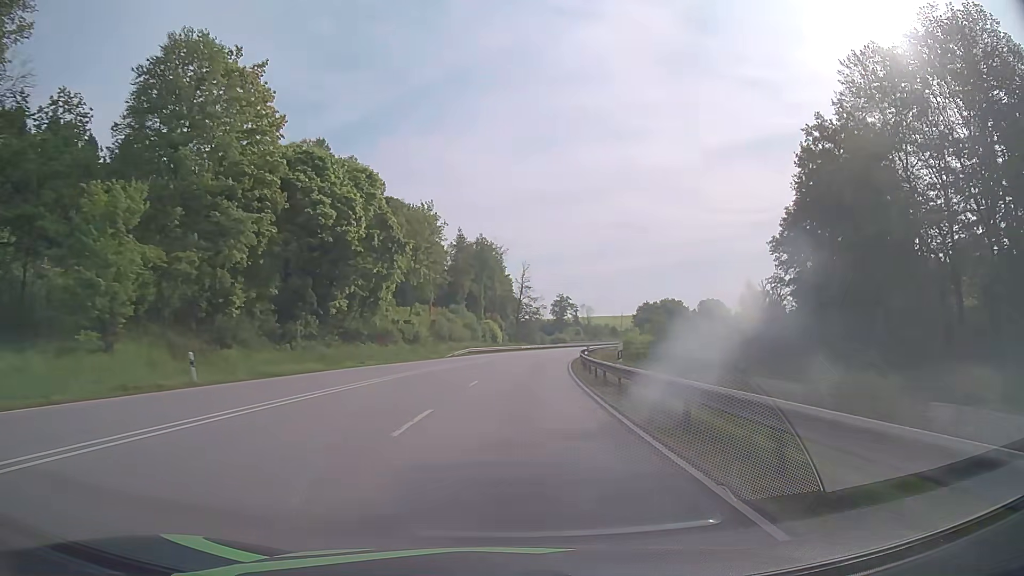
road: primary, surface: asphalt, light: Day
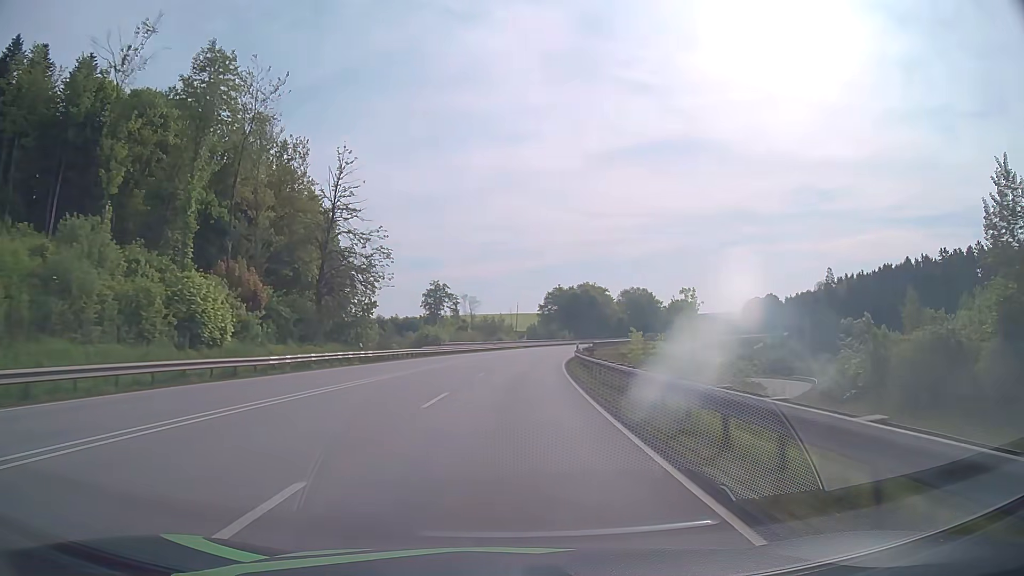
(+7.0, +78.3) m; +10°
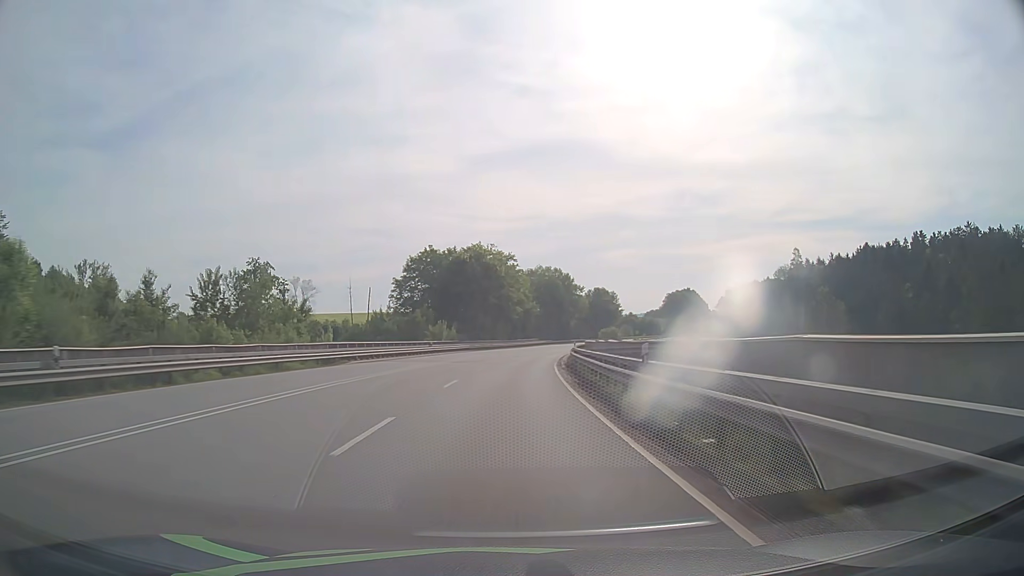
(+6.8, +77.1) m; +11°
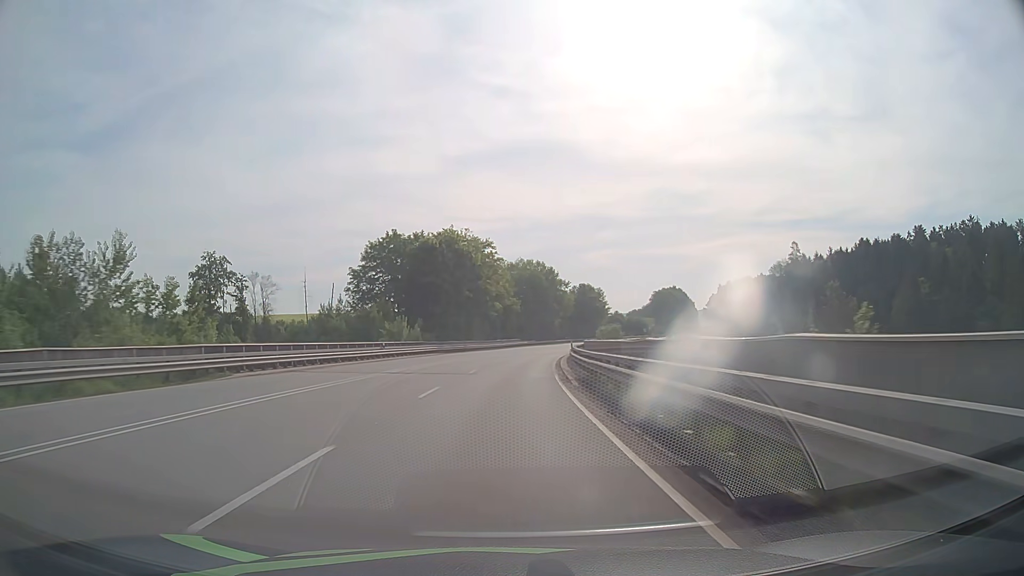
(+0.3, +15.3) m; +2°
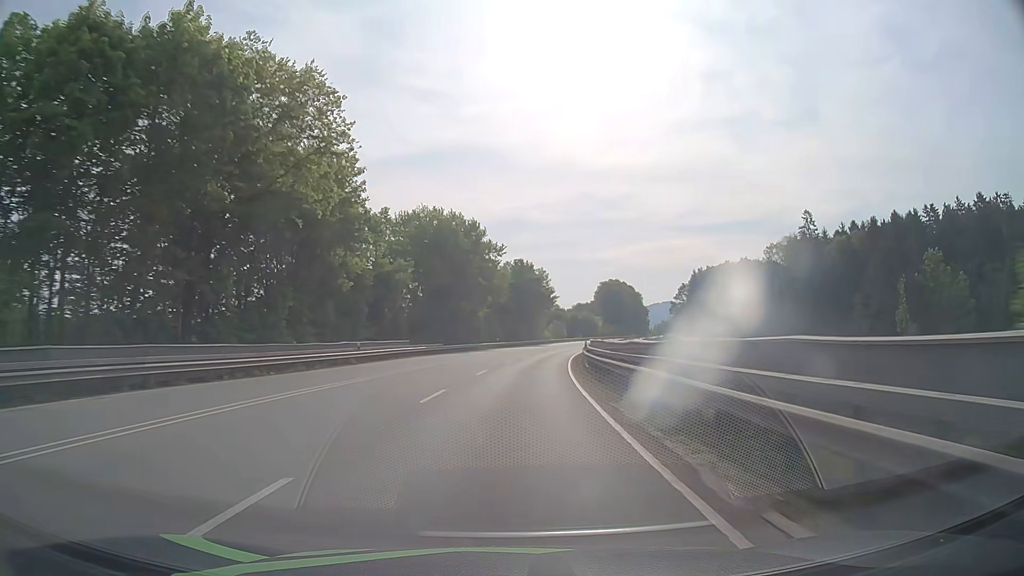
(+3.4, +61.3) m; +7°
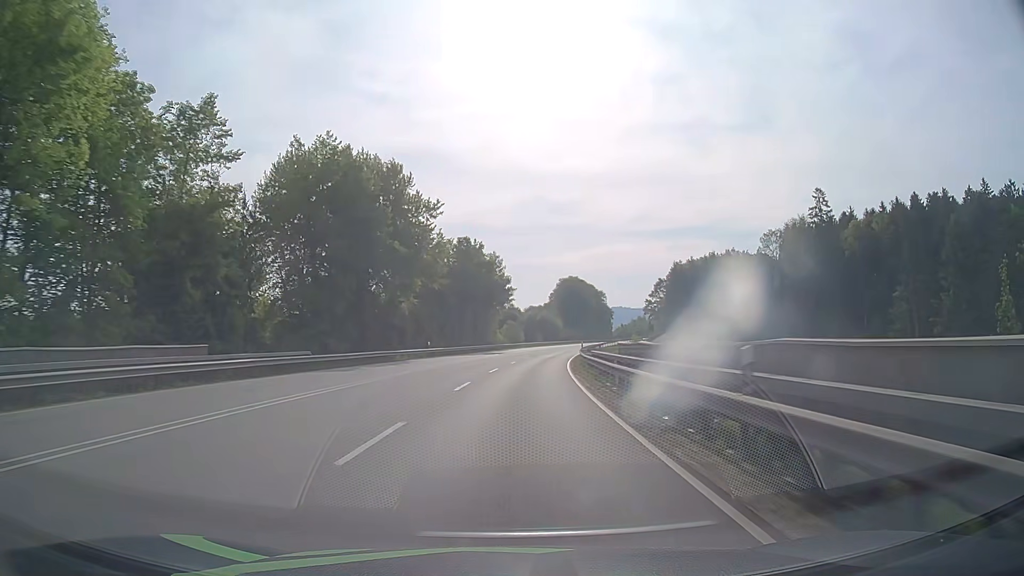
(+1.1, +30.8) m; +4°
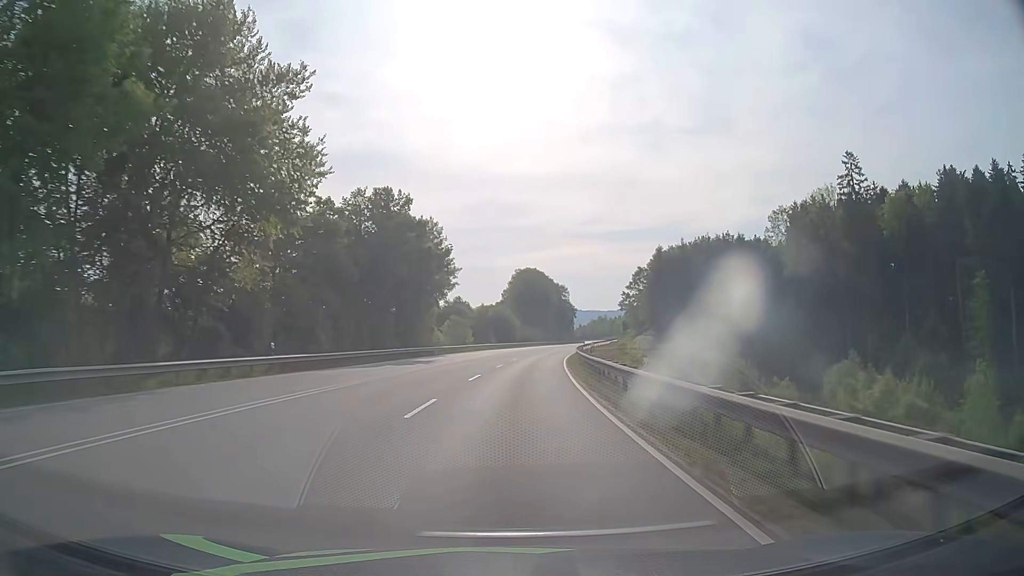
(+1.1, +30.9) m; +4°
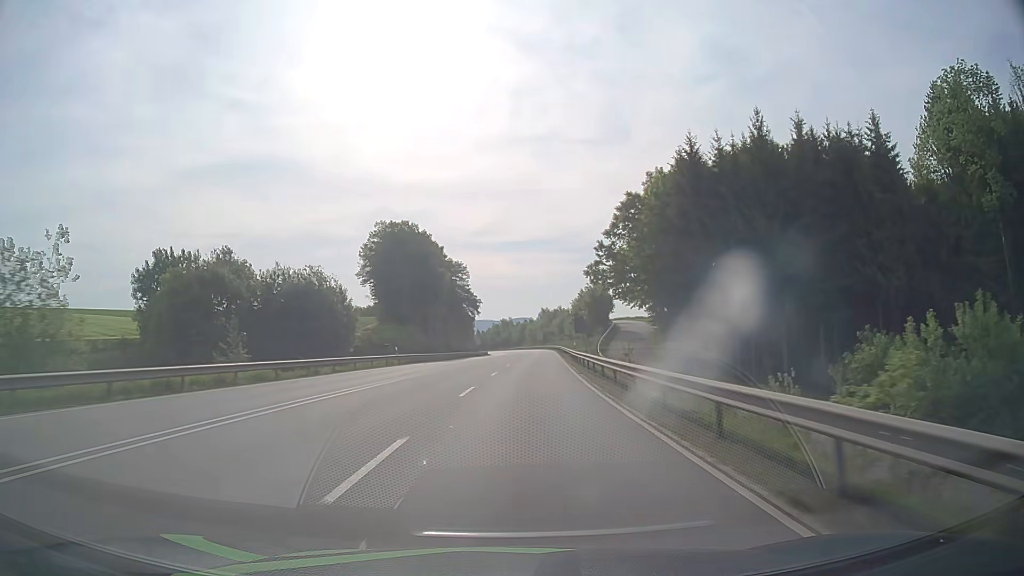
(+6.0, +77.4) m; +9°
